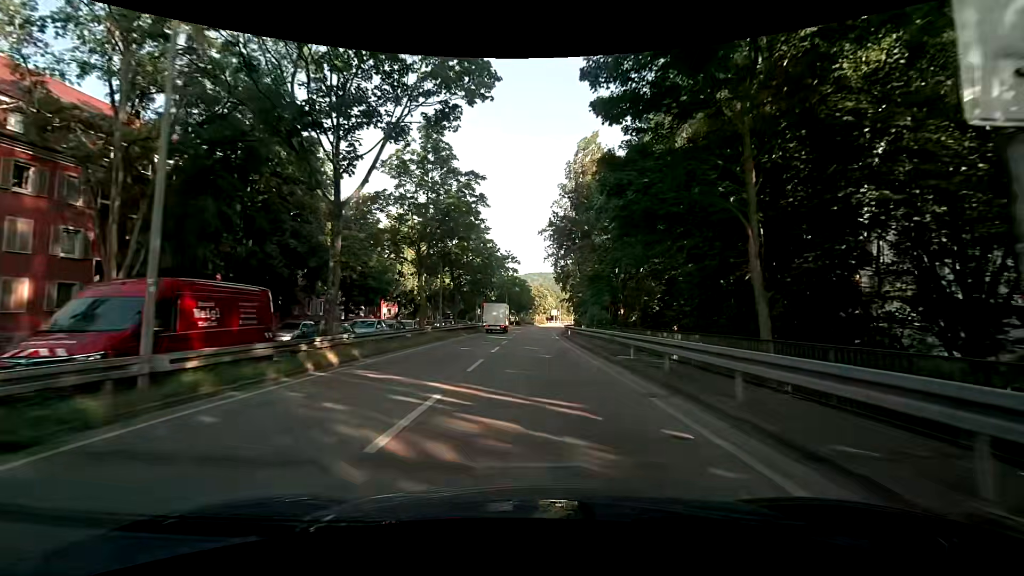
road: primary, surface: asphalt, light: Day
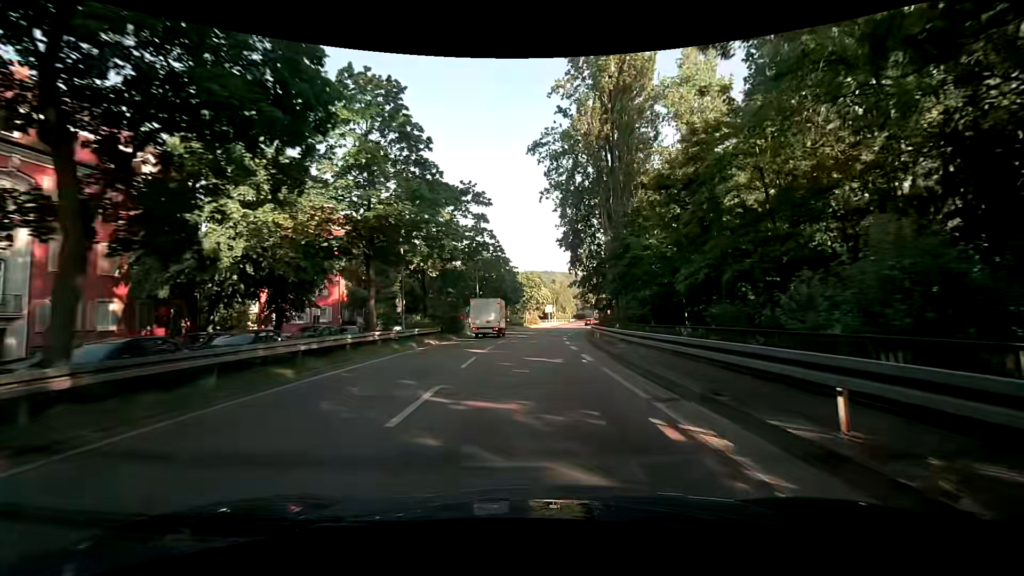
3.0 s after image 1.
(+0.4, +38.6) m; +1°
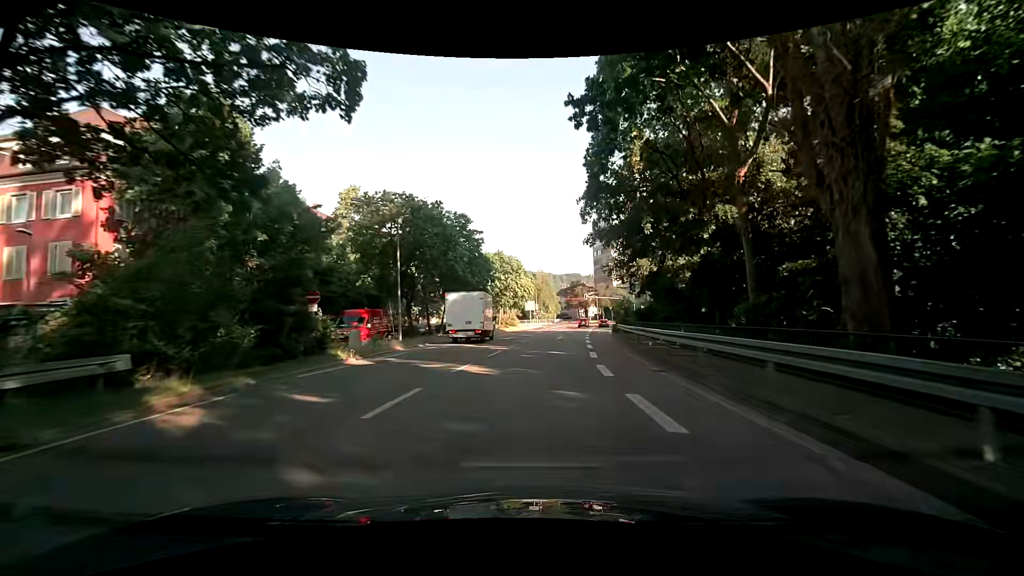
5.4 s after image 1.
(+0.7, +28.9) m; +3°
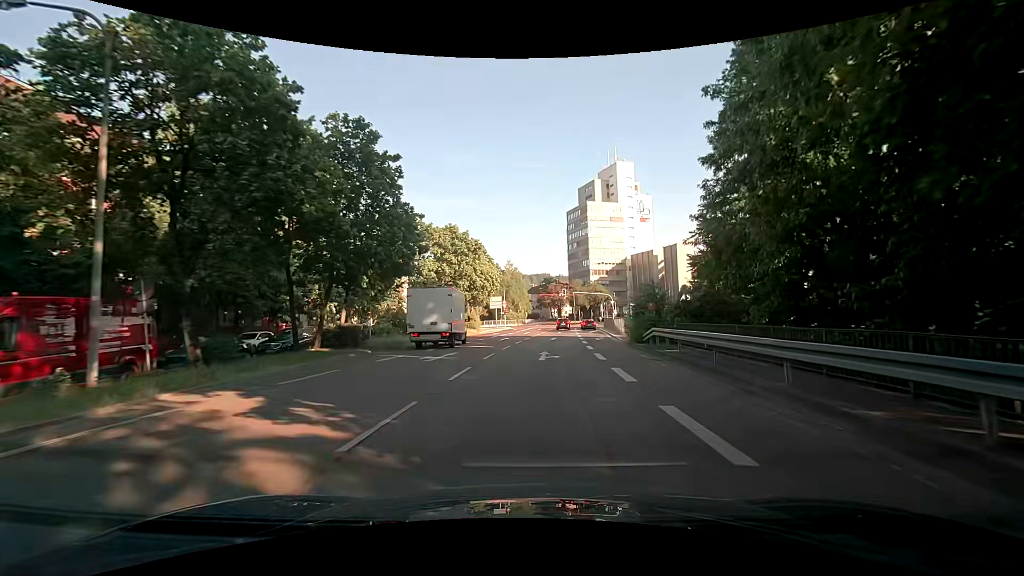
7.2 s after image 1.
(+0.5, +19.4) m; +3°
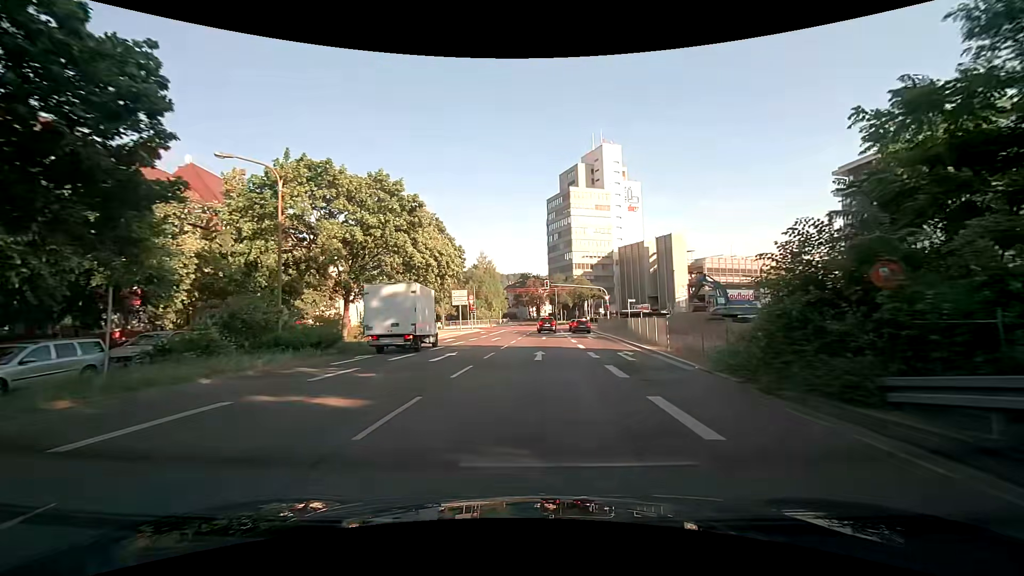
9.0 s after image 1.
(+0.5, +17.5) m; +3°
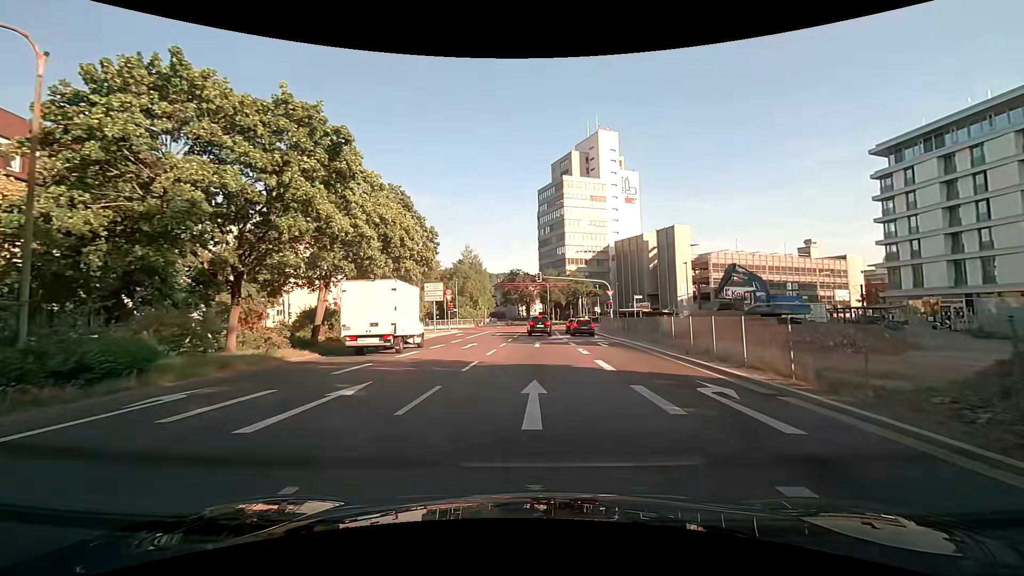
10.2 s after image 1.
(+0.1, +10.7) m; +1°
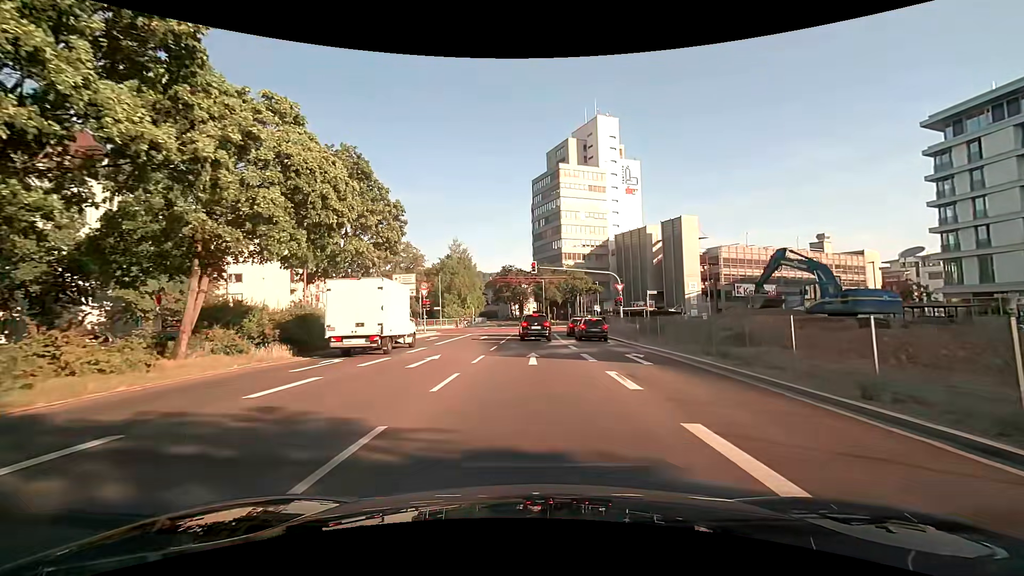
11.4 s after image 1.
(+0.1, +9.7) m; +1°
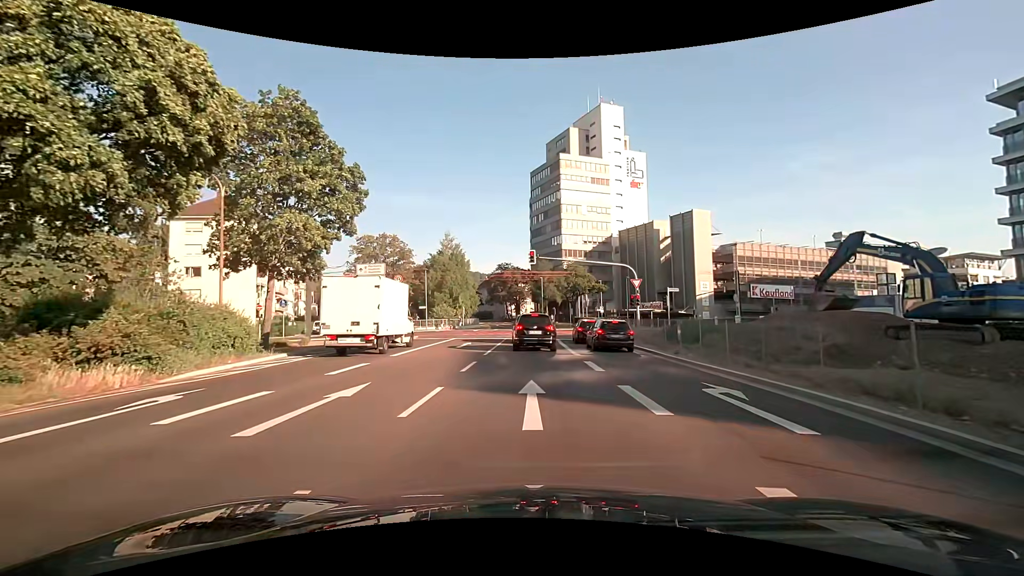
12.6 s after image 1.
(0.0, +8.1) m; 0°
